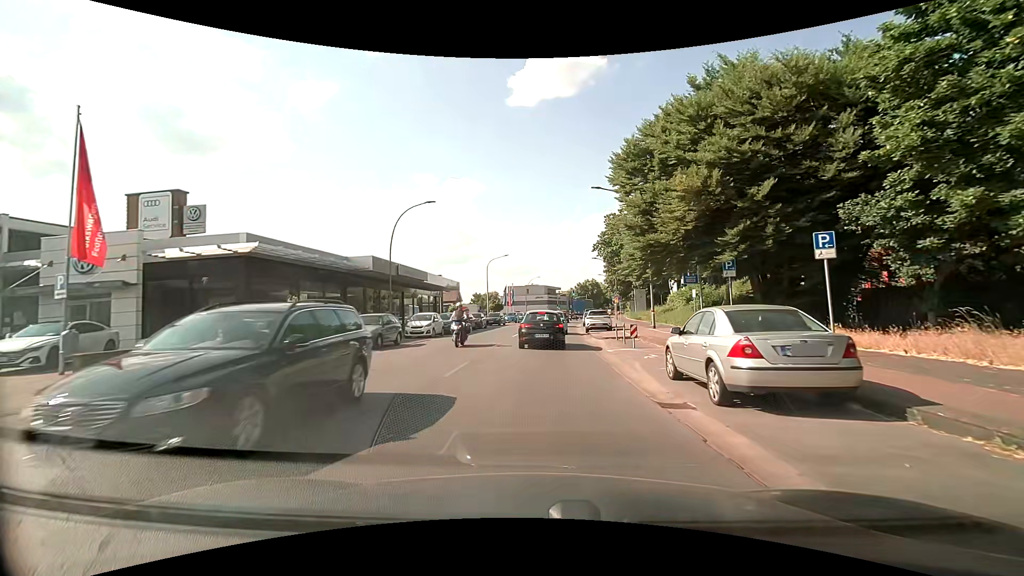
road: primary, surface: asphalt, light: Day
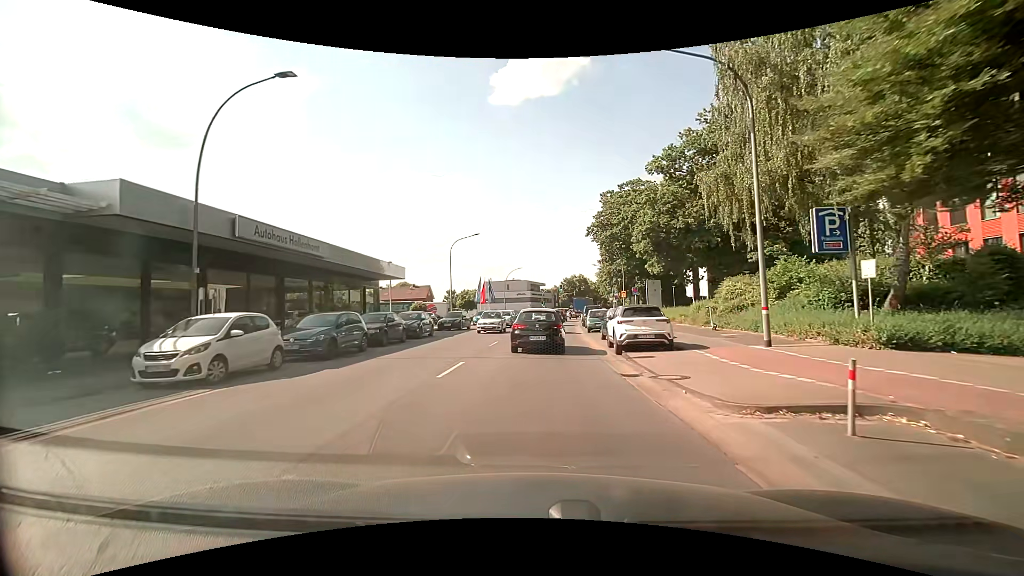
(+0.4, +18.3) m; +3°
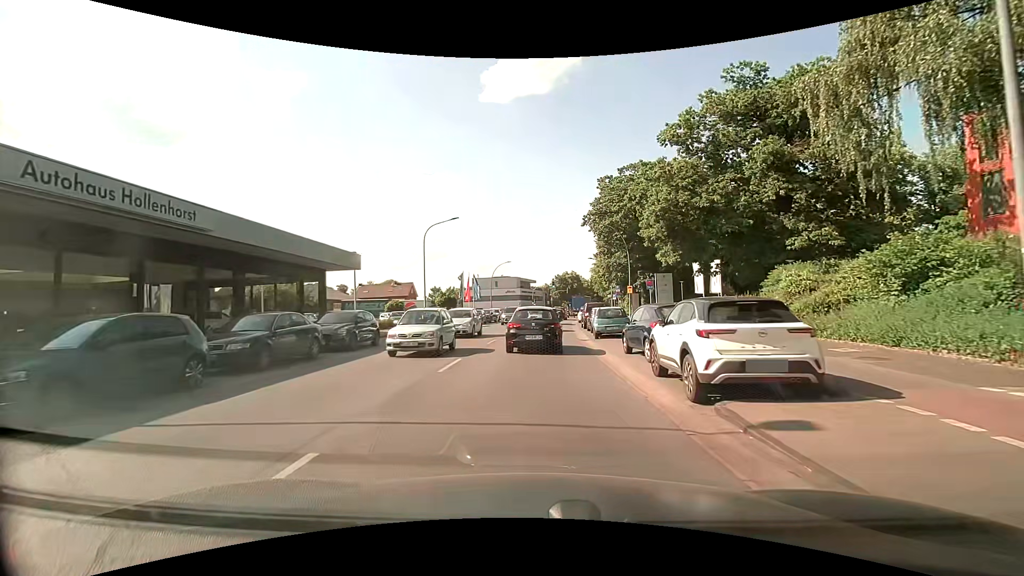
(0.0, +8.5) m; +2°
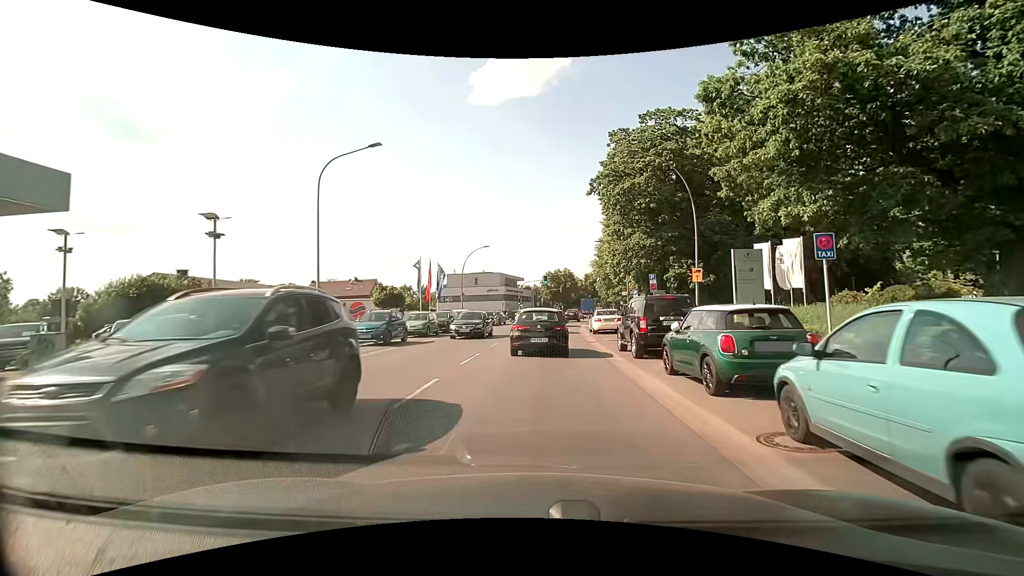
(-0.2, +20.5) m; 0°
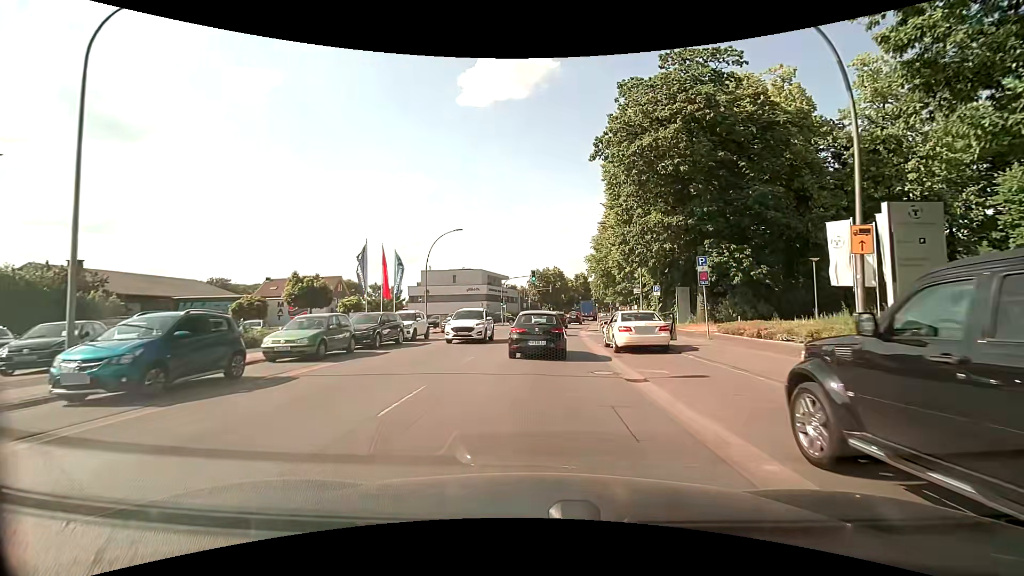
(+0.1, +12.6) m; +2°
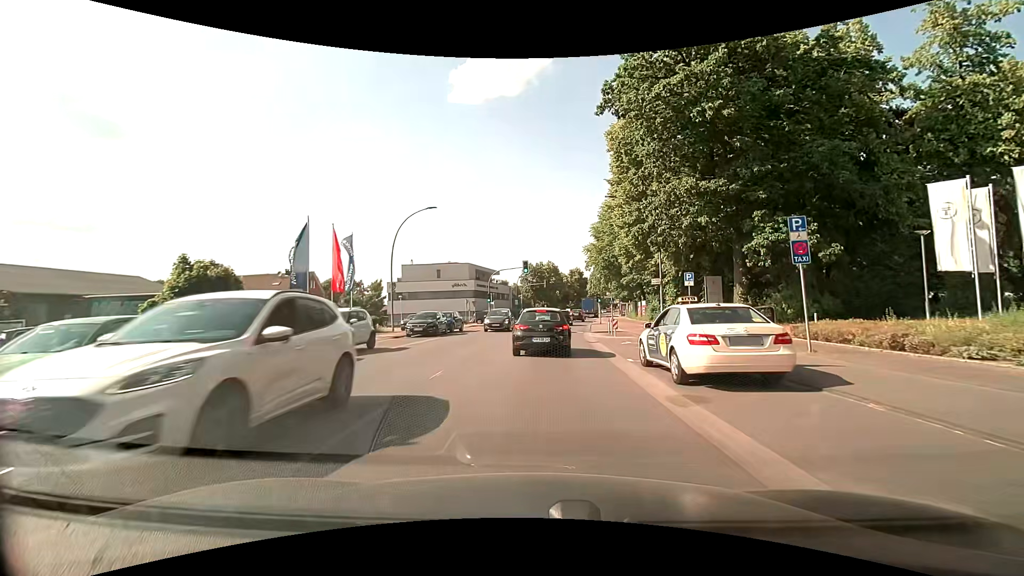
(0.0, +8.5) m; 0°
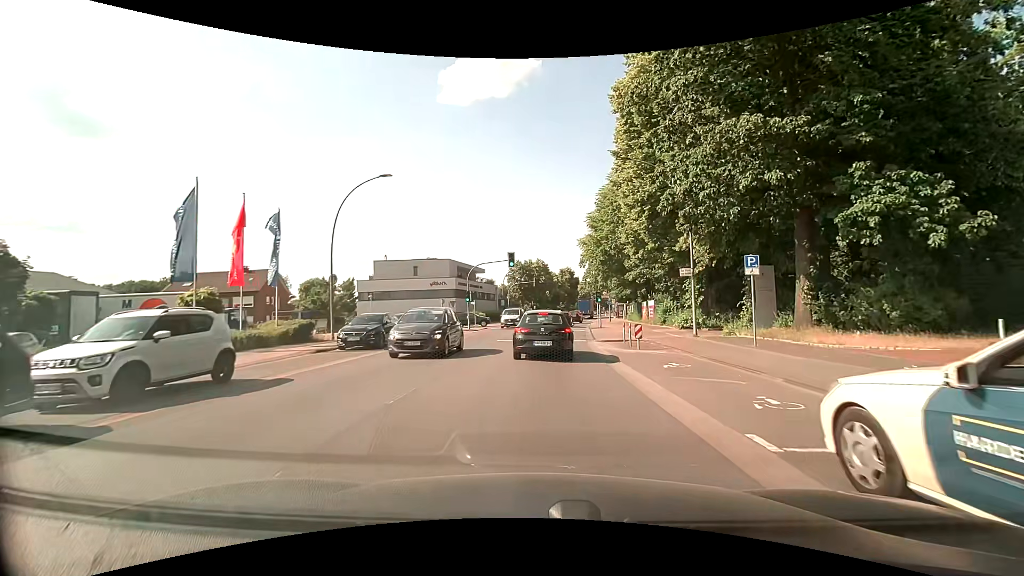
(+0.1, +8.6) m; +1°
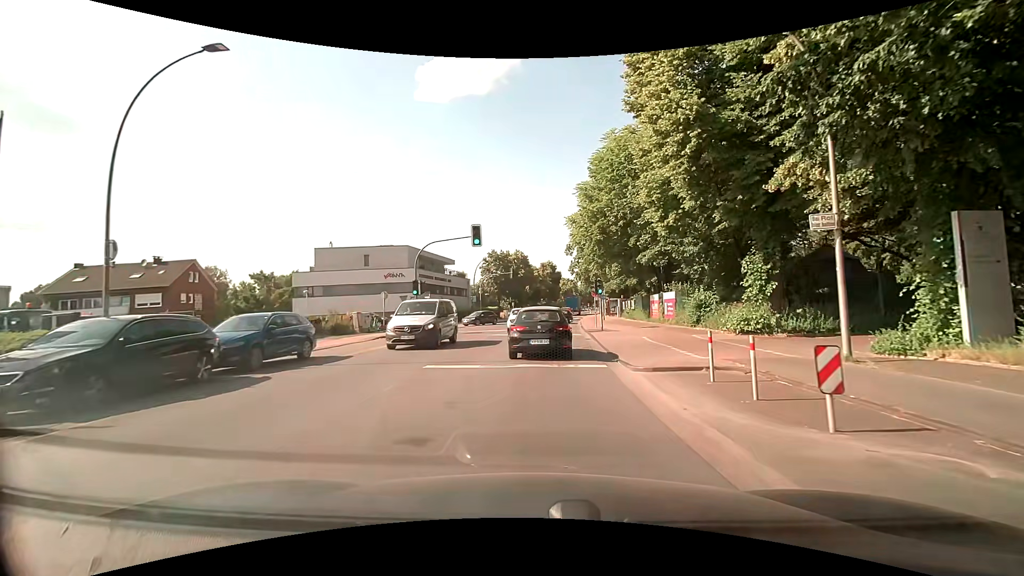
(+0.2, +12.6) m; +2°
(0, +10) (0, +20) (+1, +30) (+2, +40) (+3, +50) (+3, +60) (+4, +70) (+5, +80) (+6, +90) (+7, +100) m
